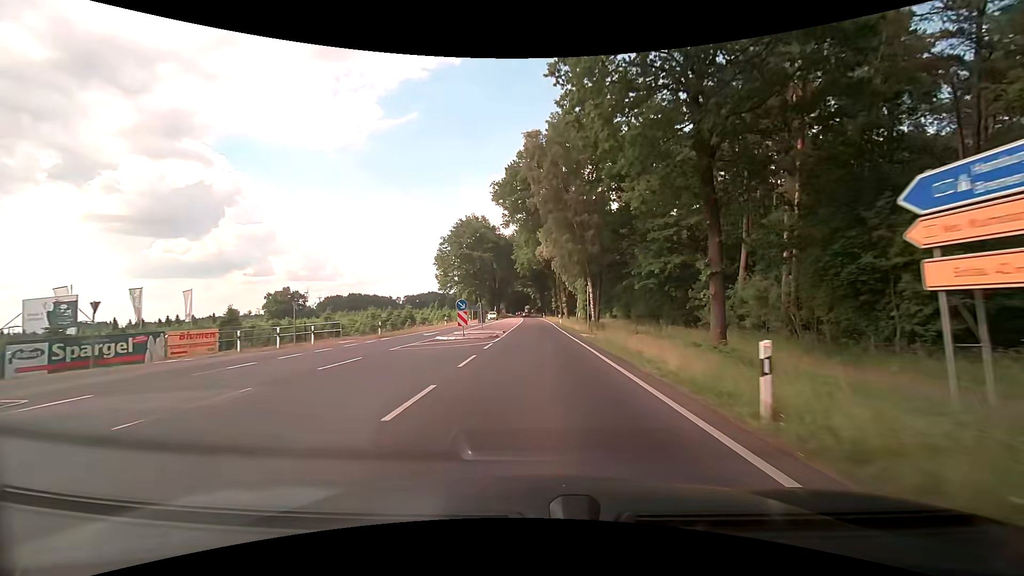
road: primary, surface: asphalt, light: Day
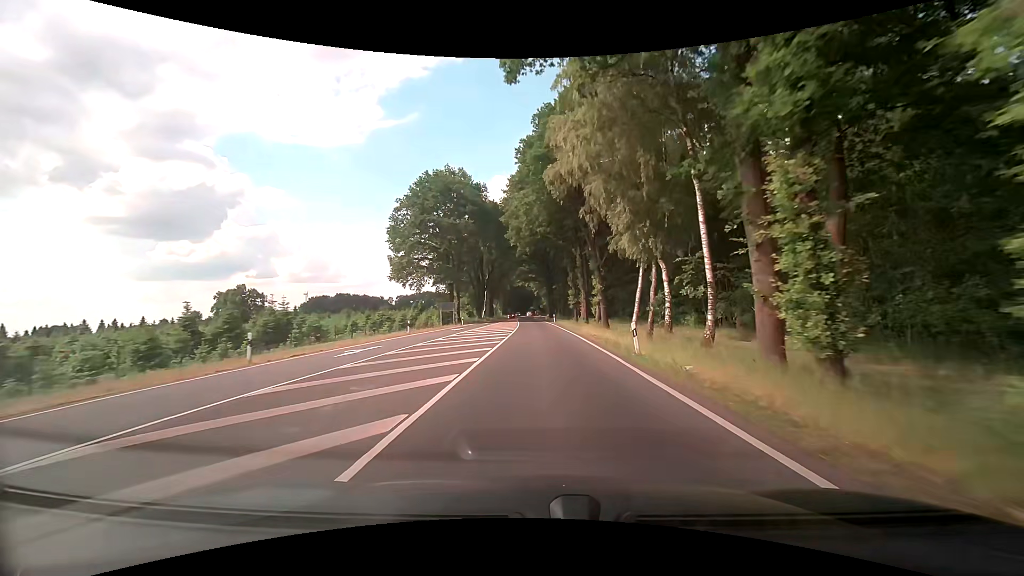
(-0.5, +40.7) m; -1°
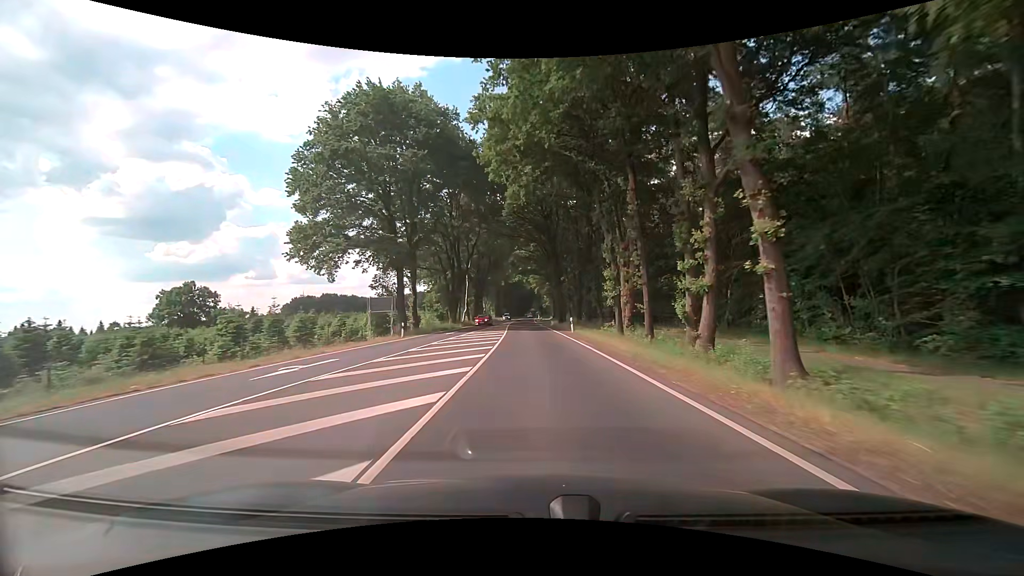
(0.0, +30.4) m; 0°
(0, +10) (0, +20) (0, +30) (0, +40) (-1, +50) (-1, +60) (-1, +70) (-2, +80) (-2, +90) (-2, +100) m
